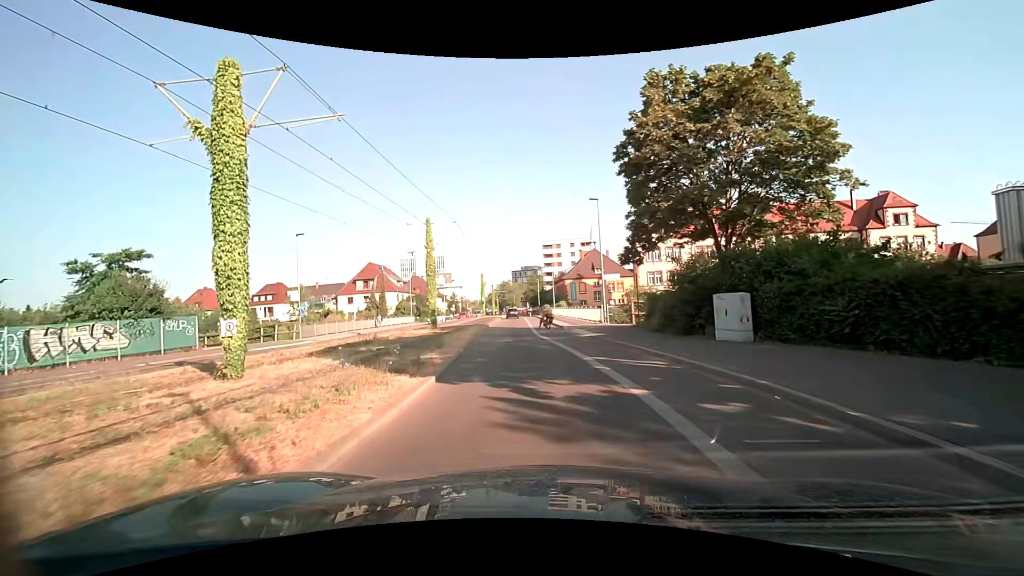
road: secondary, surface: asphalt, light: Day
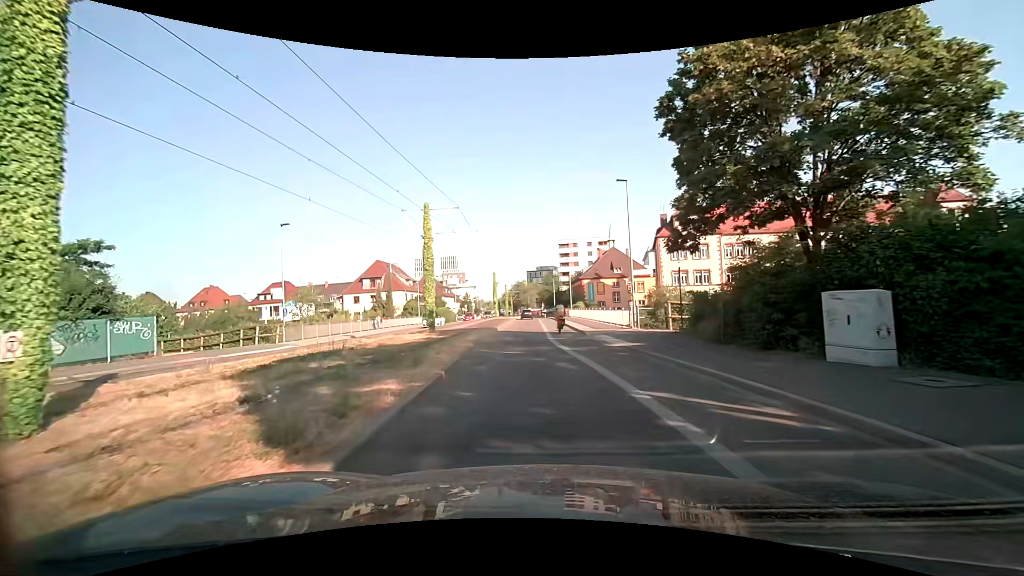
(0.0, +5.1) m; -1°
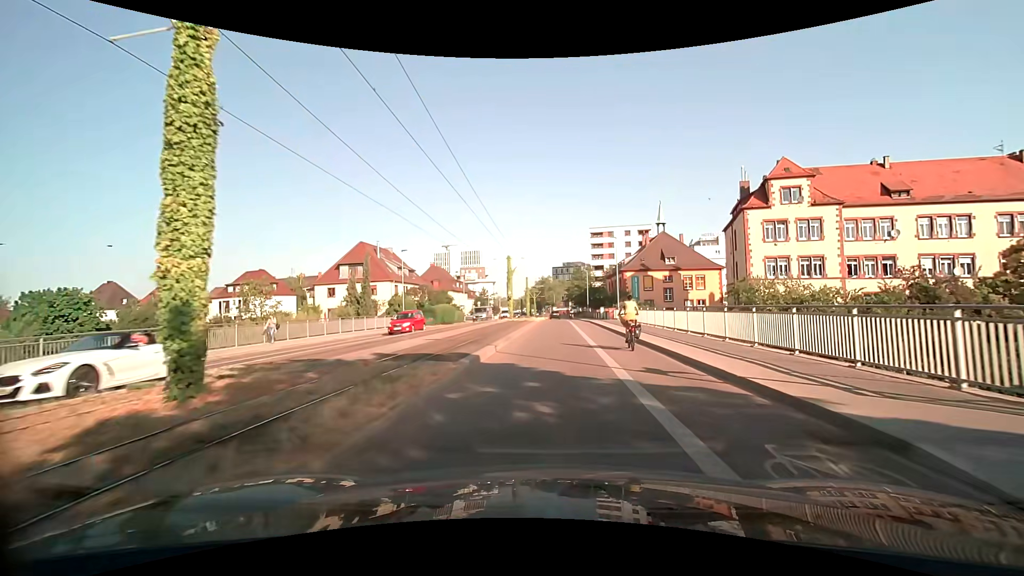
(-0.8, +21.7) m; -1°
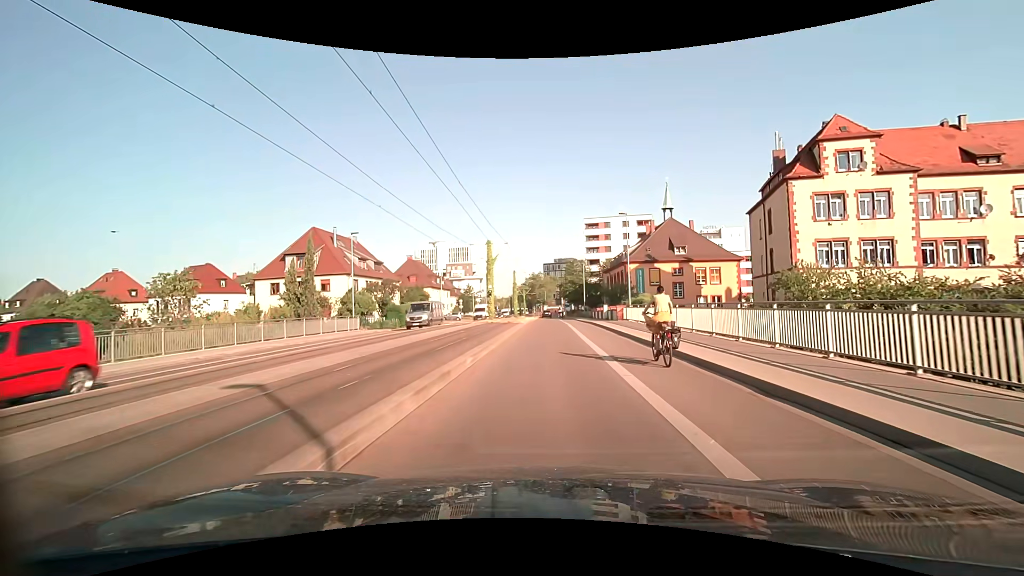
(-0.1, +11.8) m; 0°
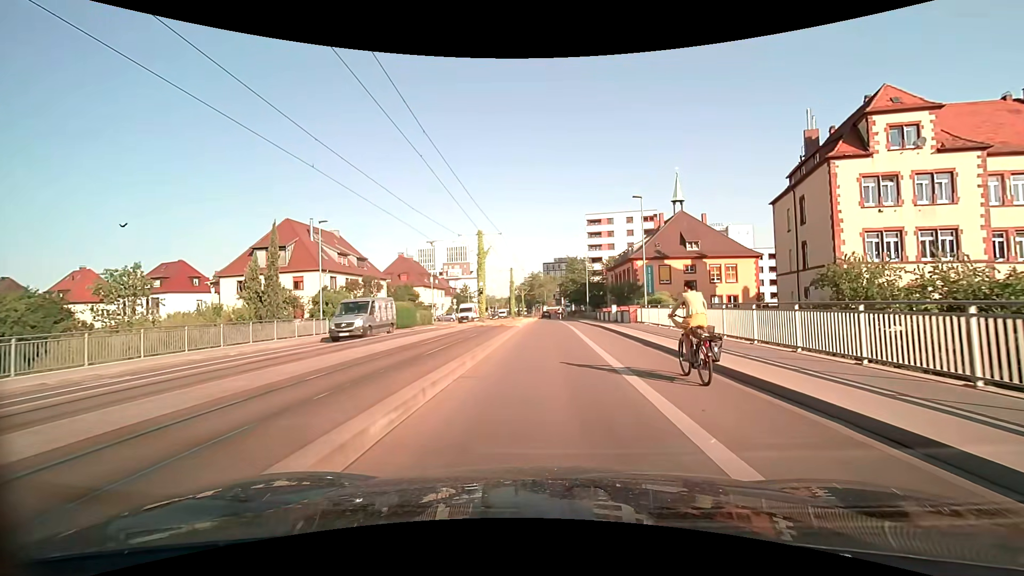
(0.0, +6.1) m; 0°
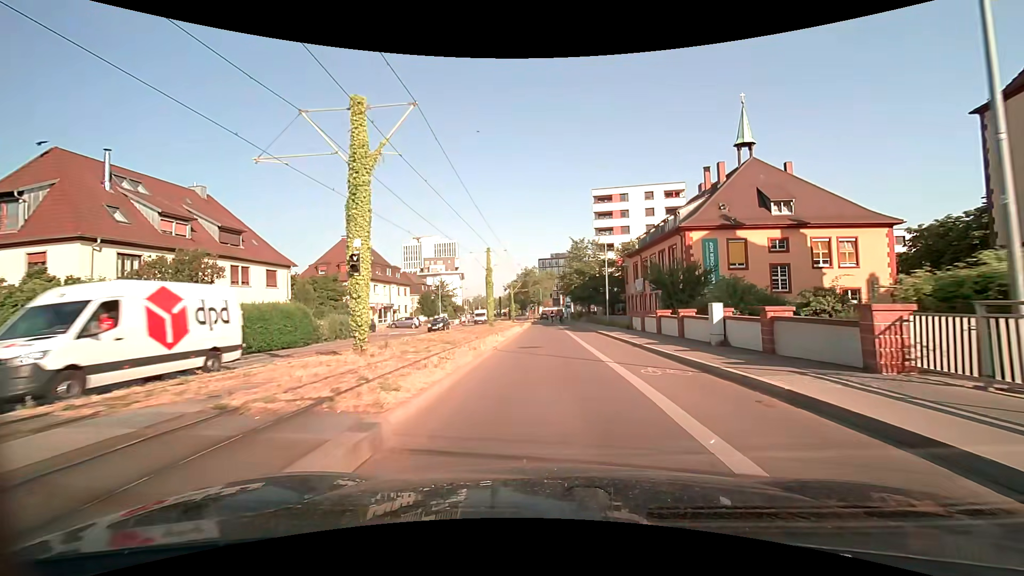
(+0.1, +25.2) m; 0°
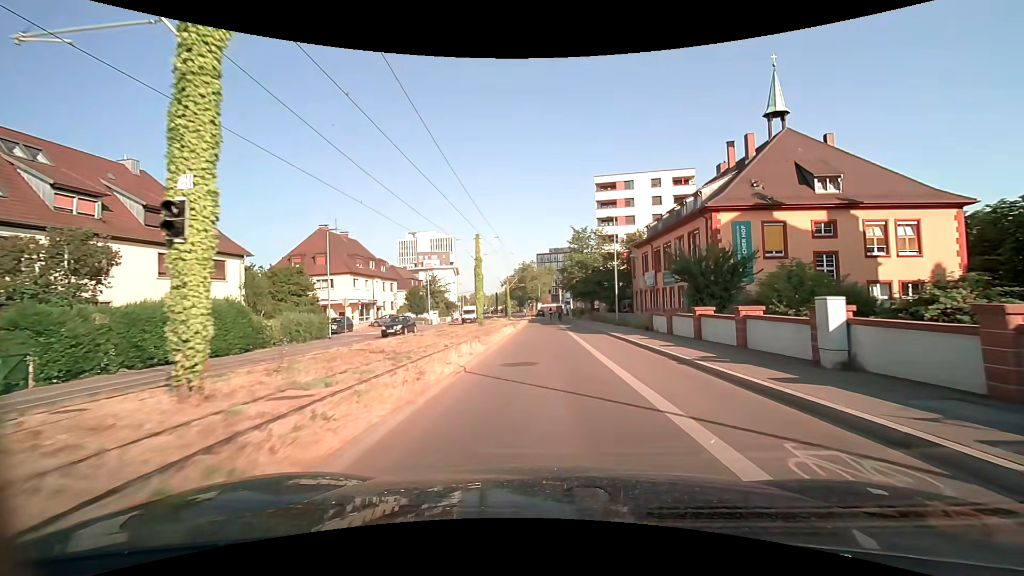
(0.0, +6.5) m; 0°
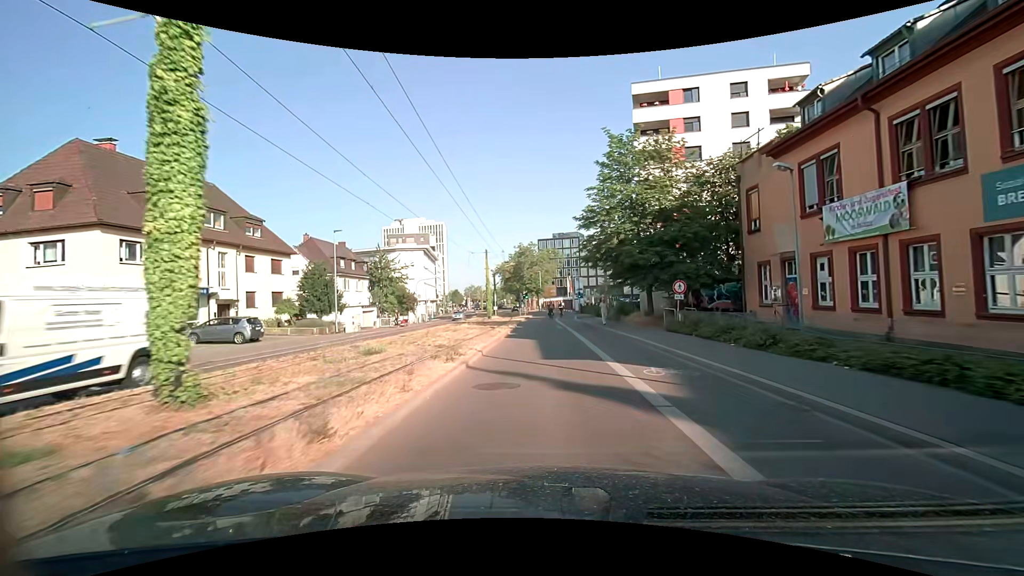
(0.0, +33.1) m; 0°
(0, +10) (0, +20) (0, +30) (0, +40) (0, +50) (0, +60) (0, +70) (-1, +80) (-2, +90) (-4, +100) m
